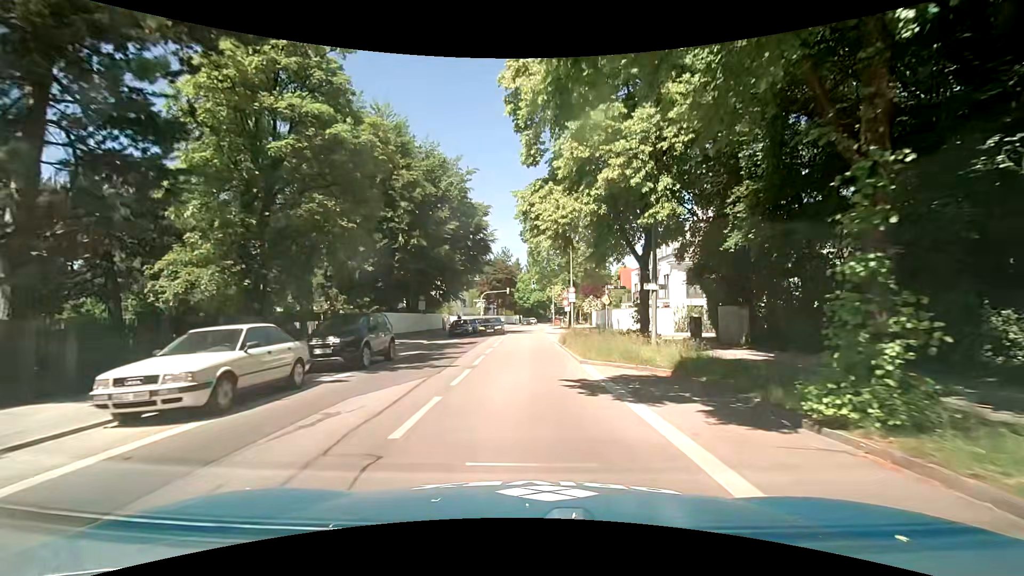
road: secondary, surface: asphalt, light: Day
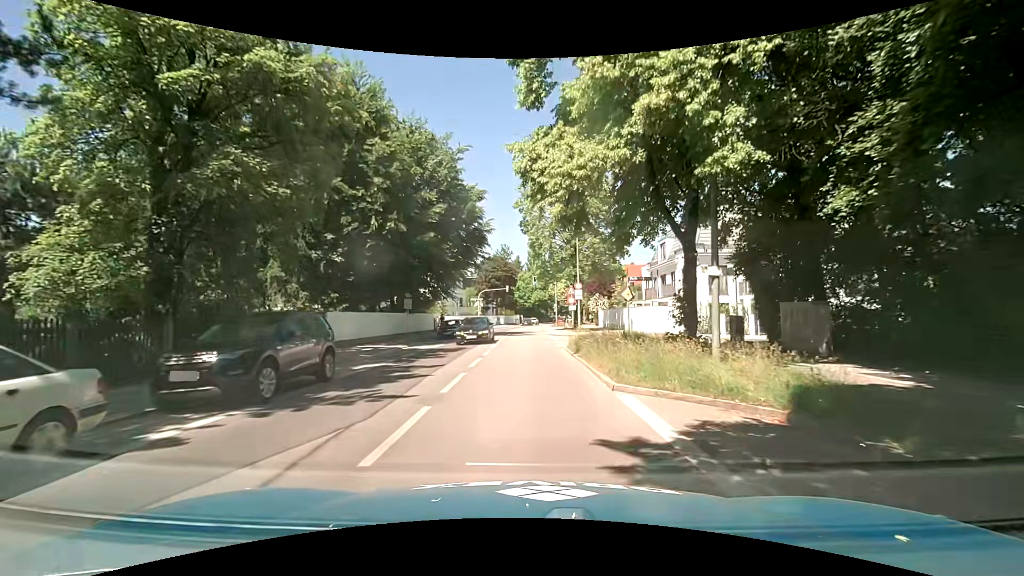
(0.0, +5.5) m; -1°
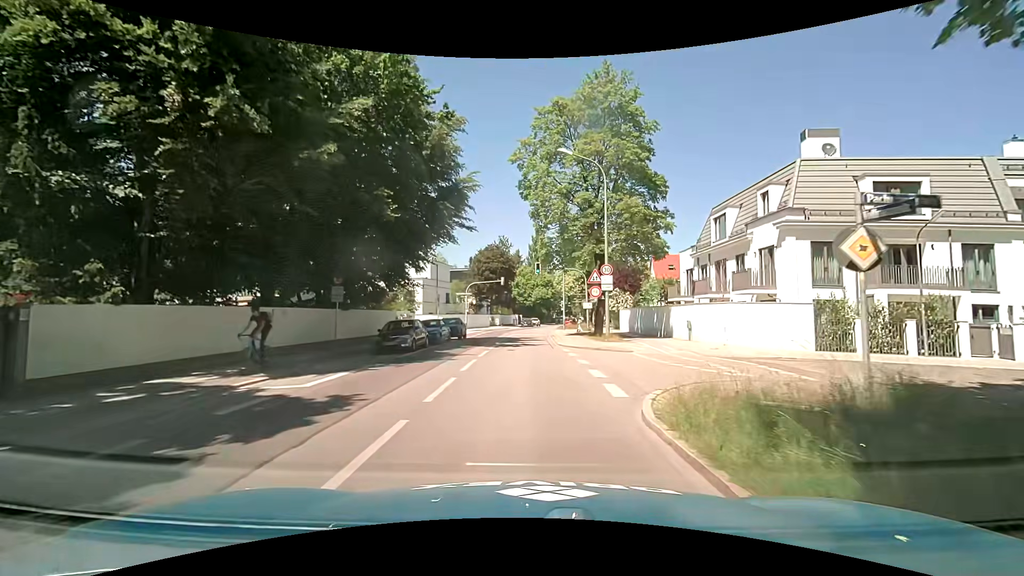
(+0.2, +14.5) m; +3°
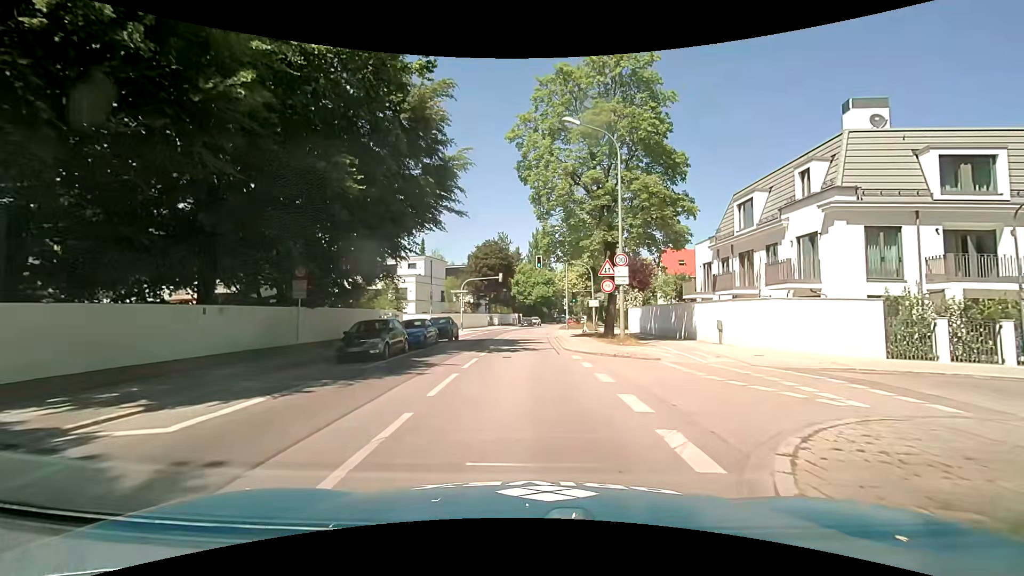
(-0.1, +4.0) m; -1°
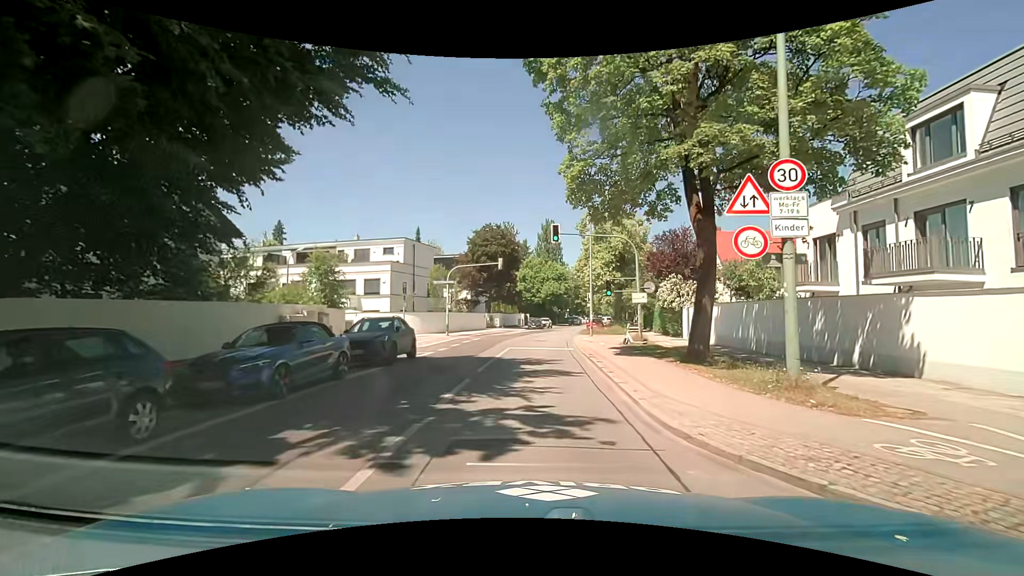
(-0.2, +13.9) m; -1°
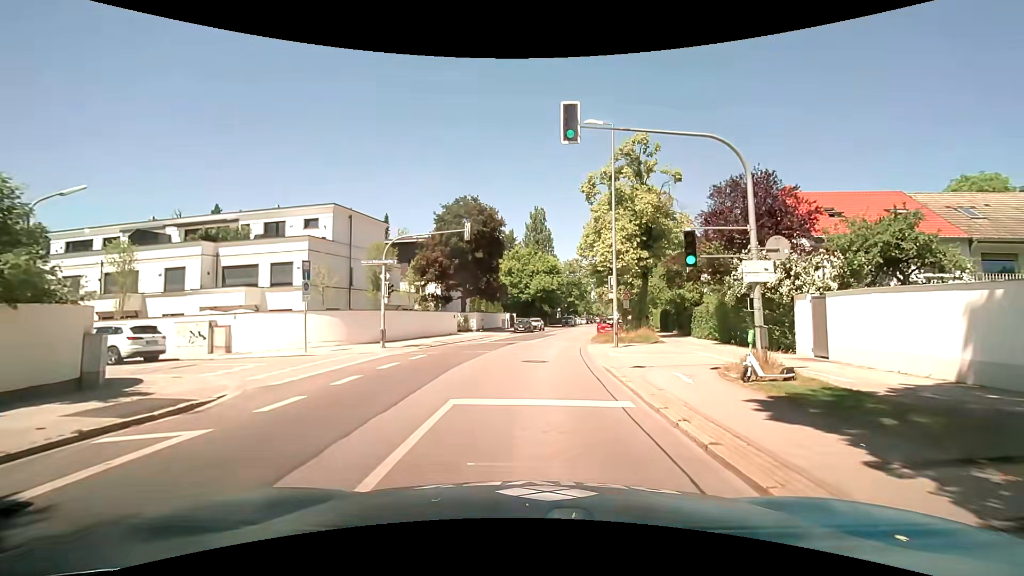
(-0.1, +14.6) m; 0°
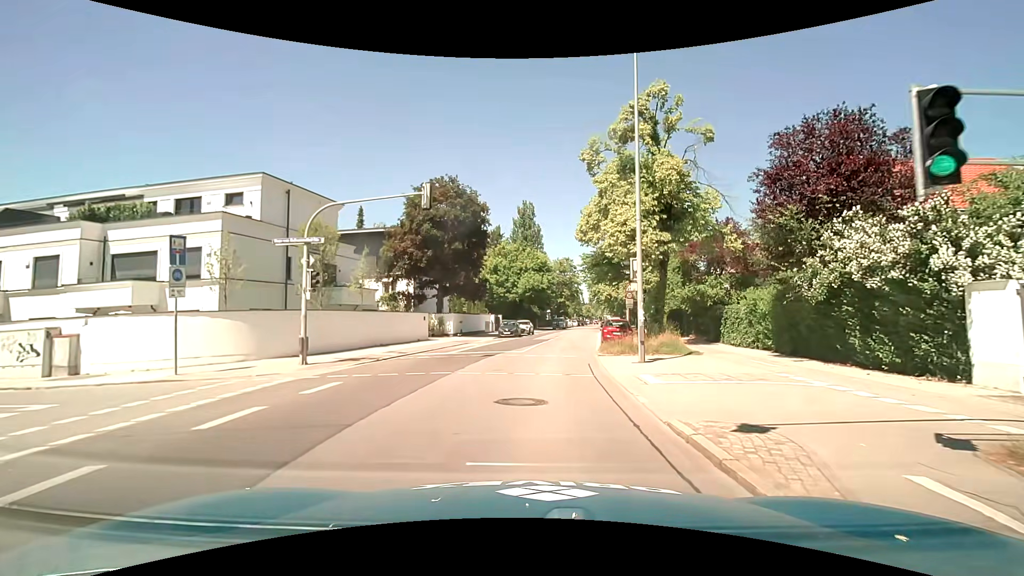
(+0.1, +7.4) m; +2°
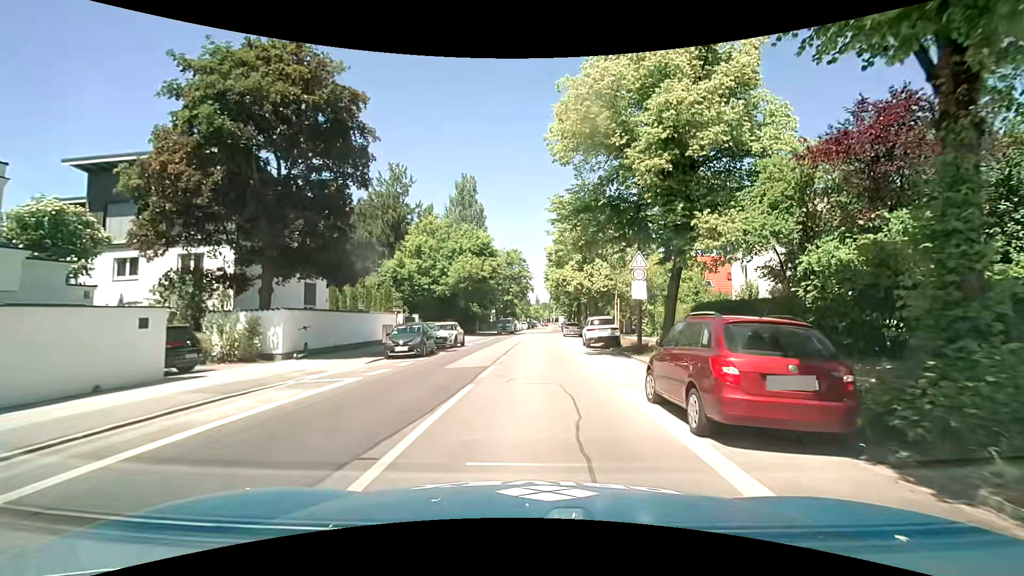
(+0.9, +20.7) m; +6°
(0, +10) (+1, +20) (+1, +30) (+2, +40) (+2, +50) (+3, +60) (+3, +70) (+4, +80) (+5, +90) (+6, +100) m
